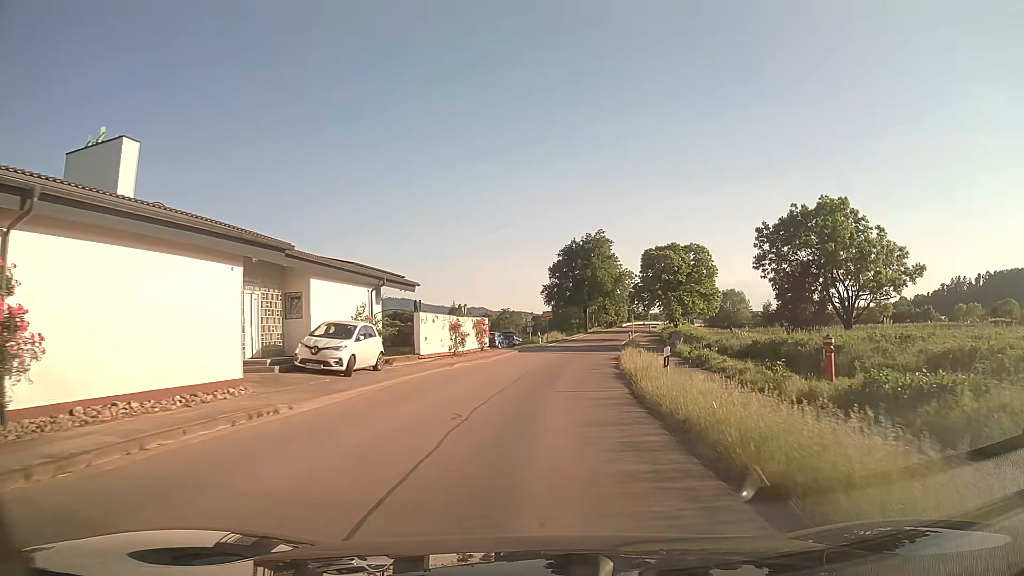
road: tertiary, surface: asphalt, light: Day
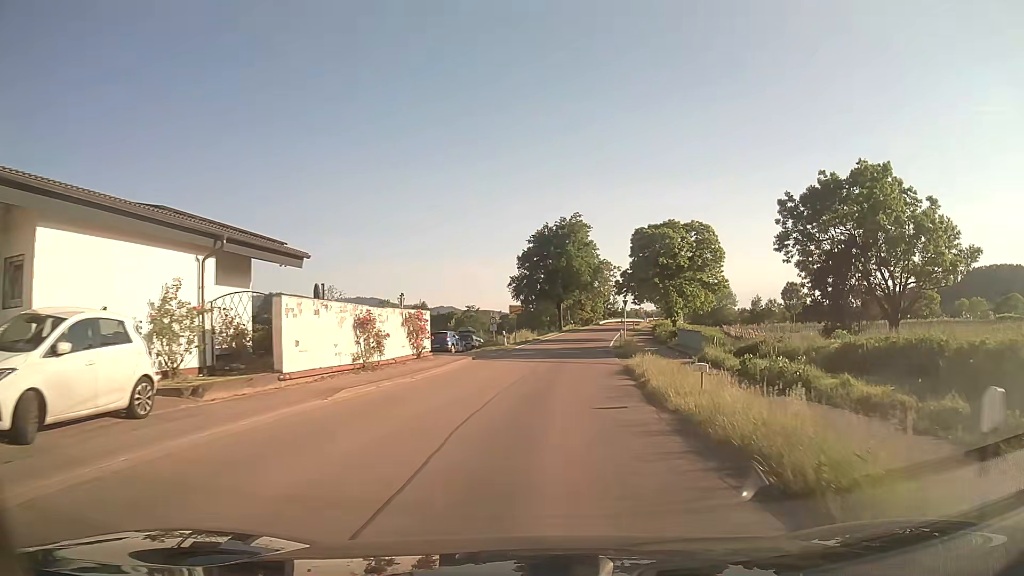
(+0.3, +12.7) m; +3°
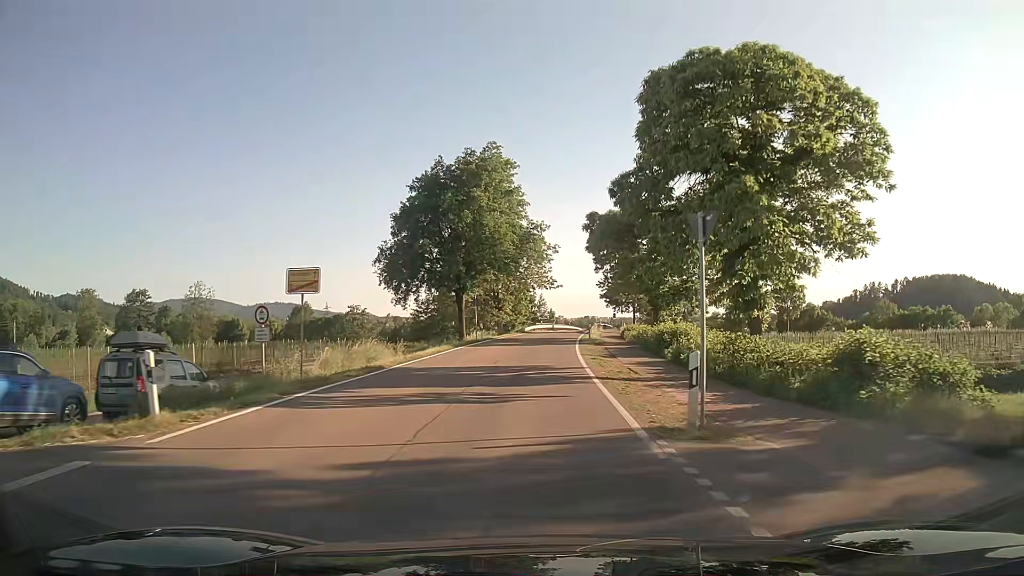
(+2.1, +35.0) m; +7°
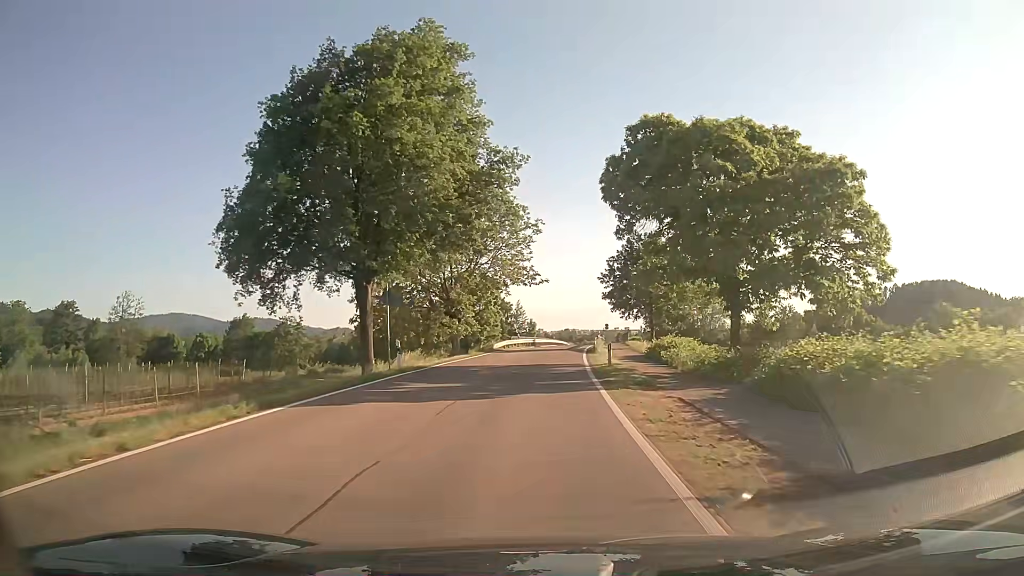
(+0.3, +22.9) m; +1°
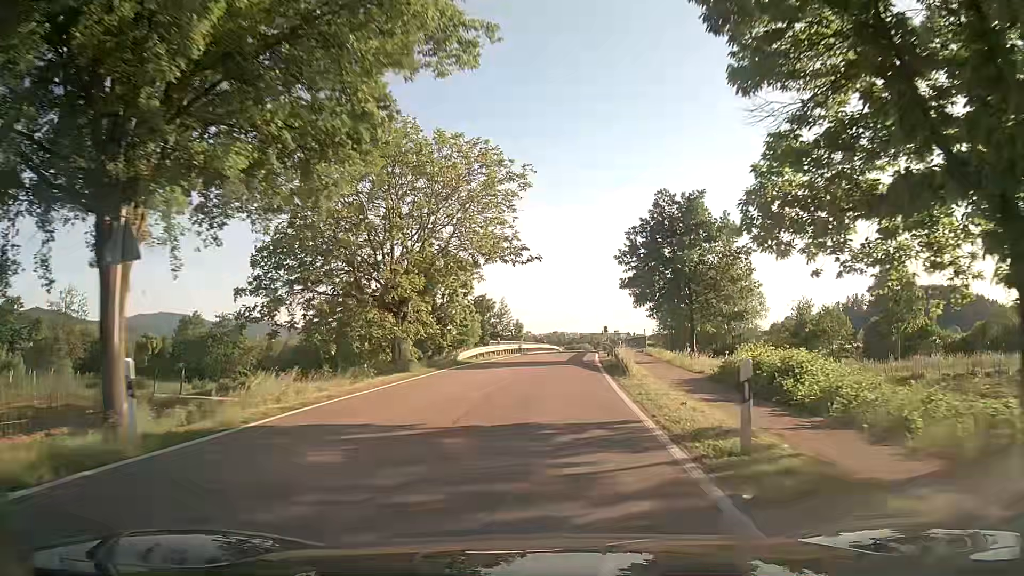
(+0.2, +16.4) m; +1°
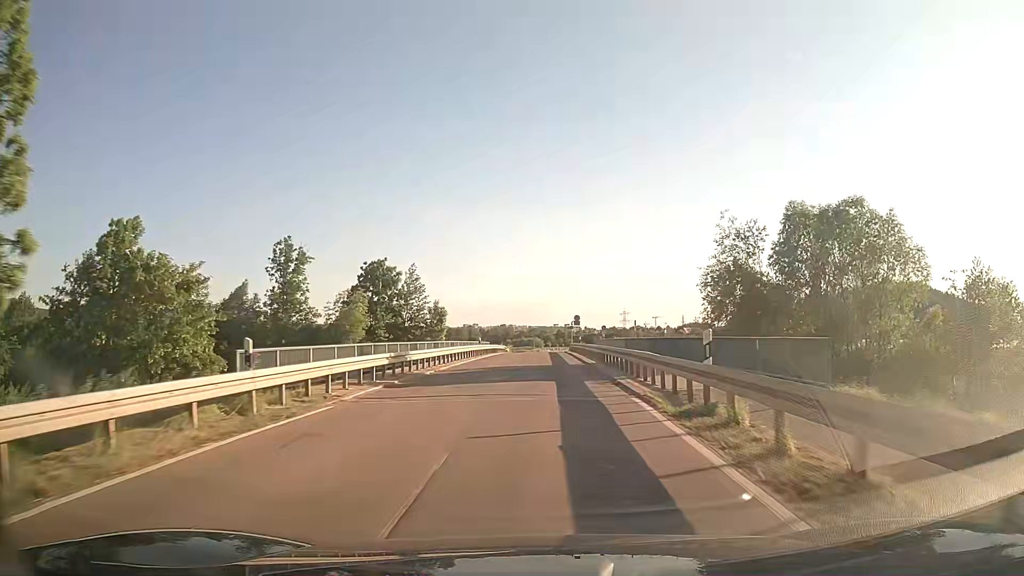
(+1.3, +35.4) m; +4°
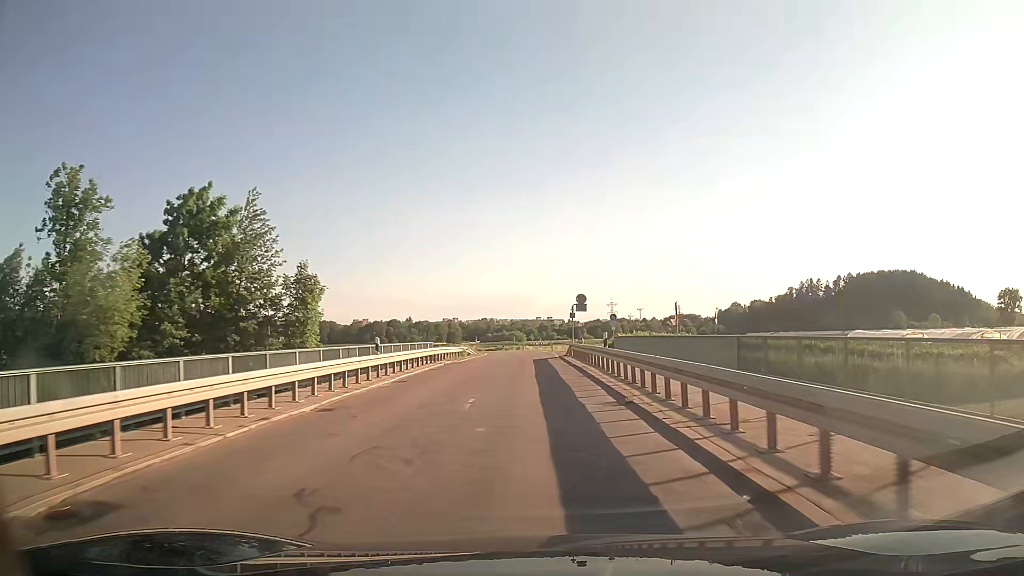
(+0.6, +27.9) m; +2°
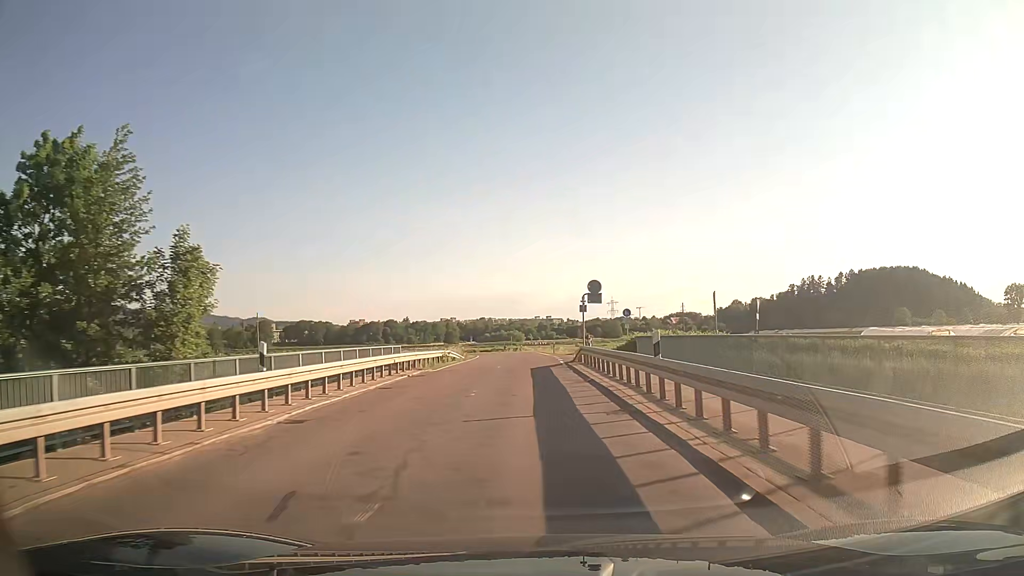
(+0.1, +9.4) m; 0°
(0, +10) (0, +20) (0, +30) (0, +40) (0, +50) (0, +60) (-1, +70) (-2, +80) (-4, +90) (-6, +100) m
